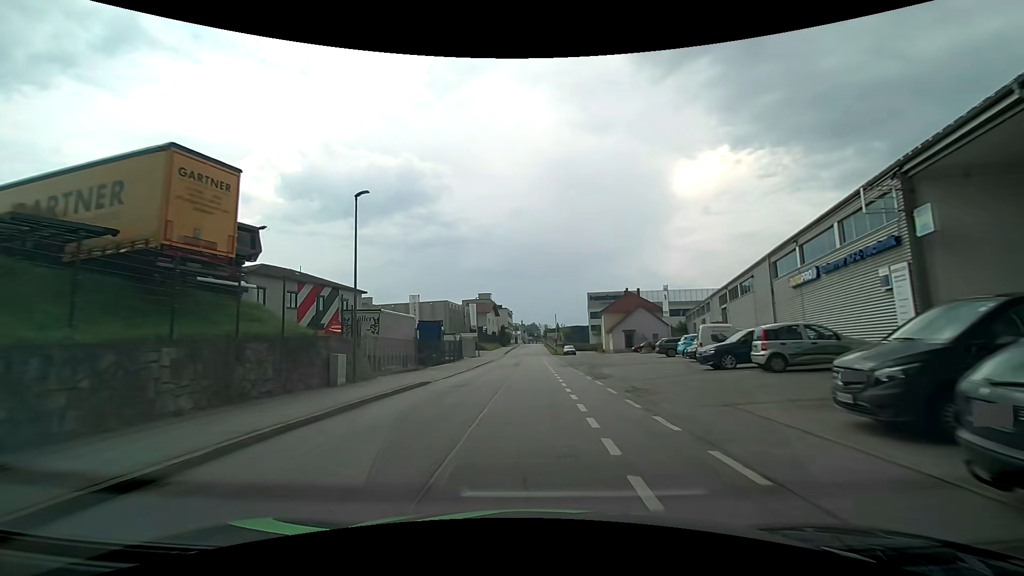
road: residential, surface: asphalt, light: Day
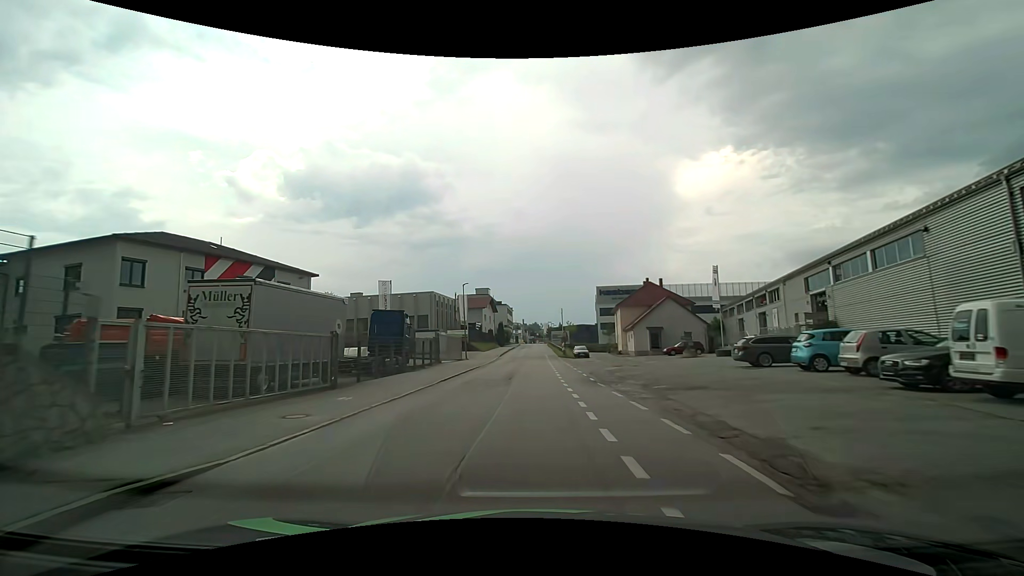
(-0.1, +15.0) m; 0°
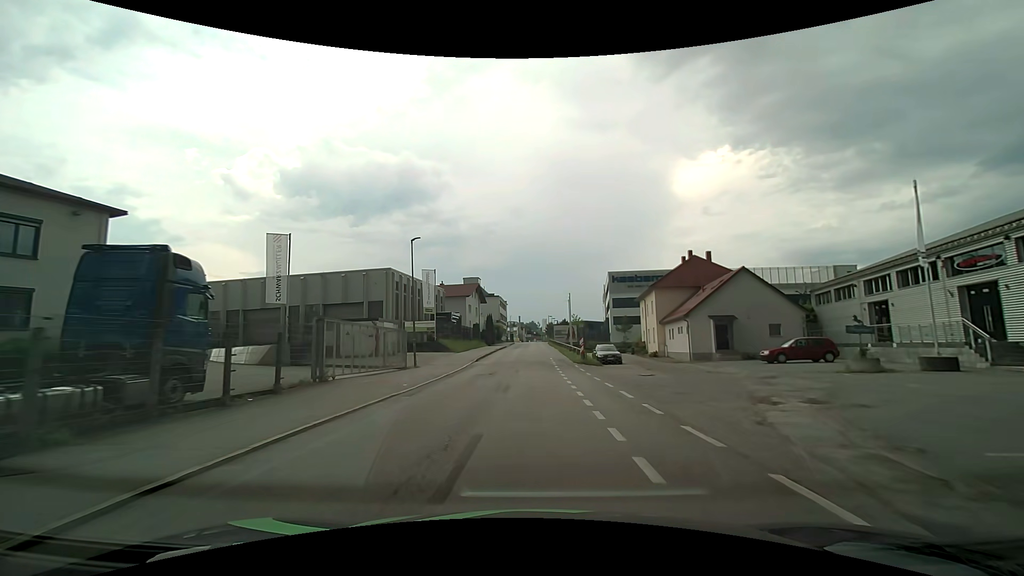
(0.0, +22.6) m; 0°
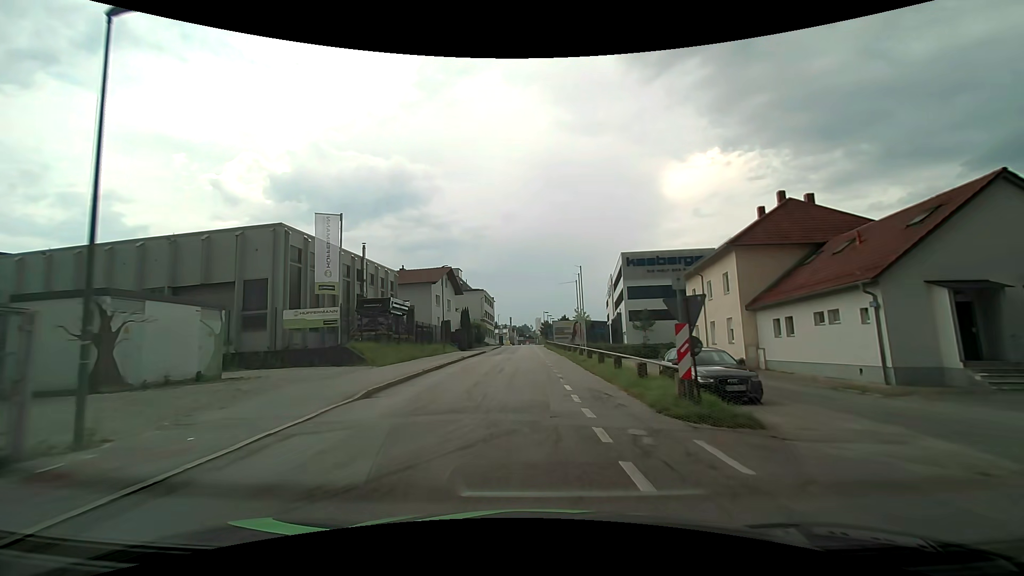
(+0.4, +22.8) m; +1°
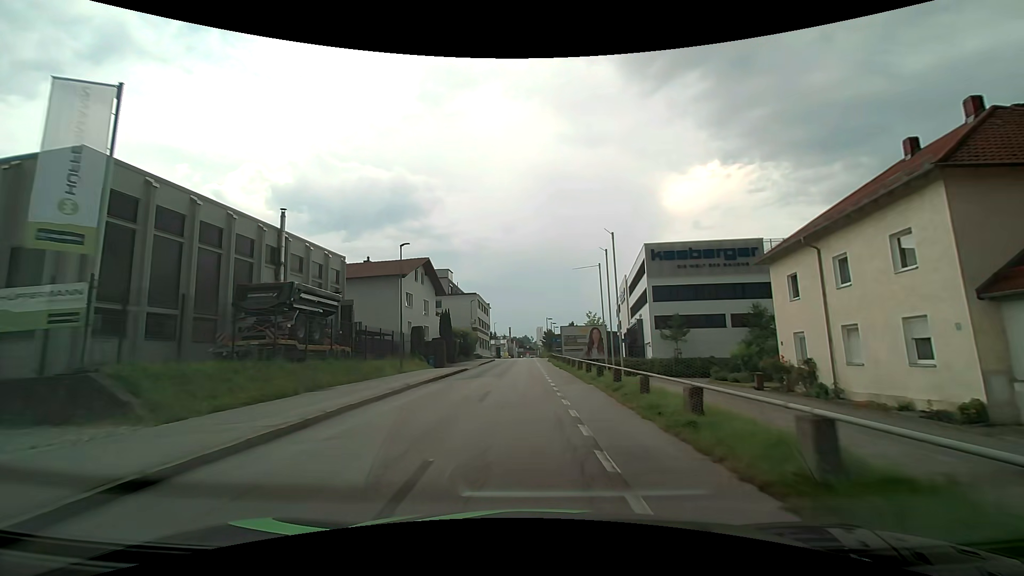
(0.0, +15.1) m; 0°
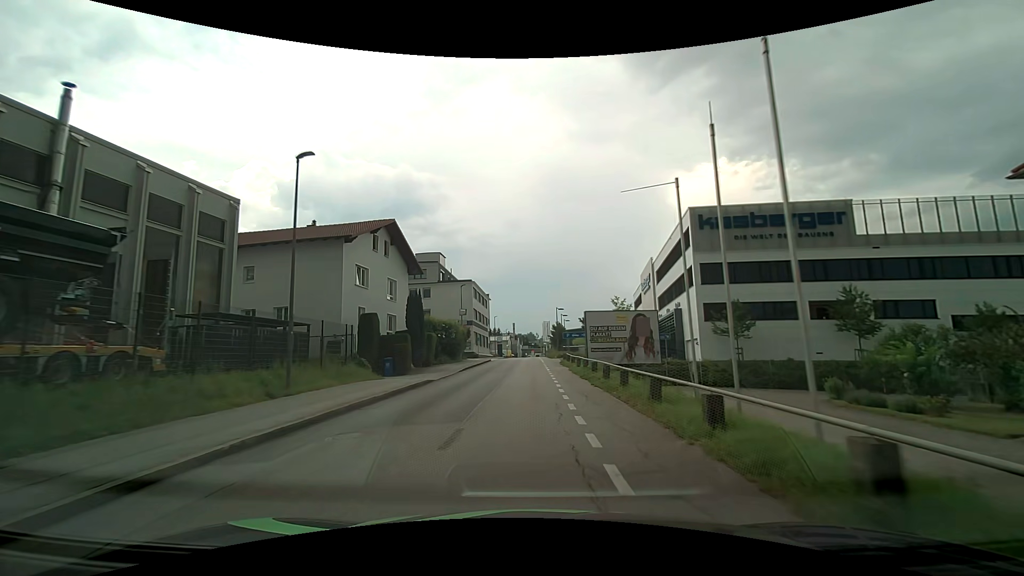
(0.0, +14.9) m; 0°
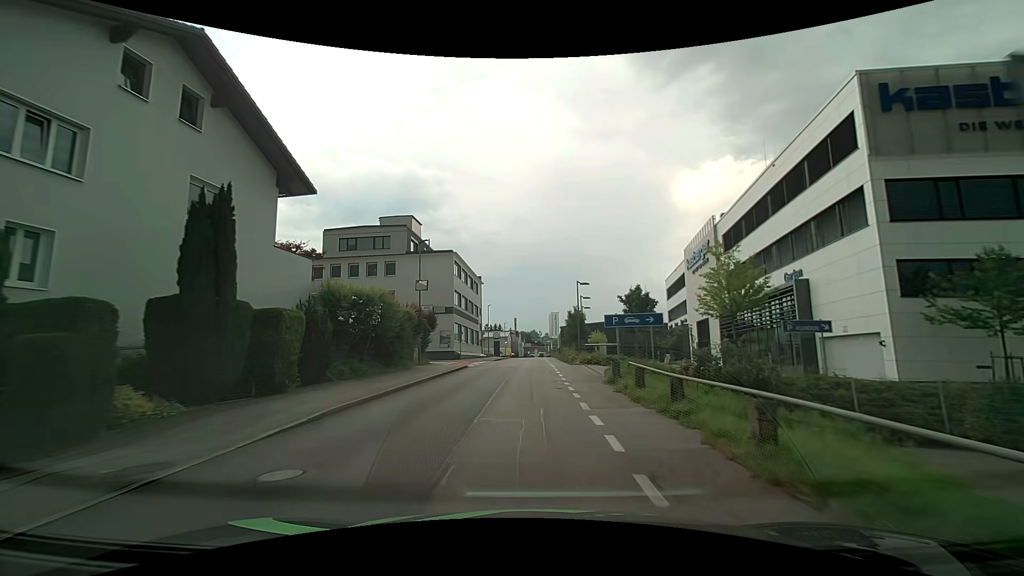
(-0.3, +22.6) m; -1°
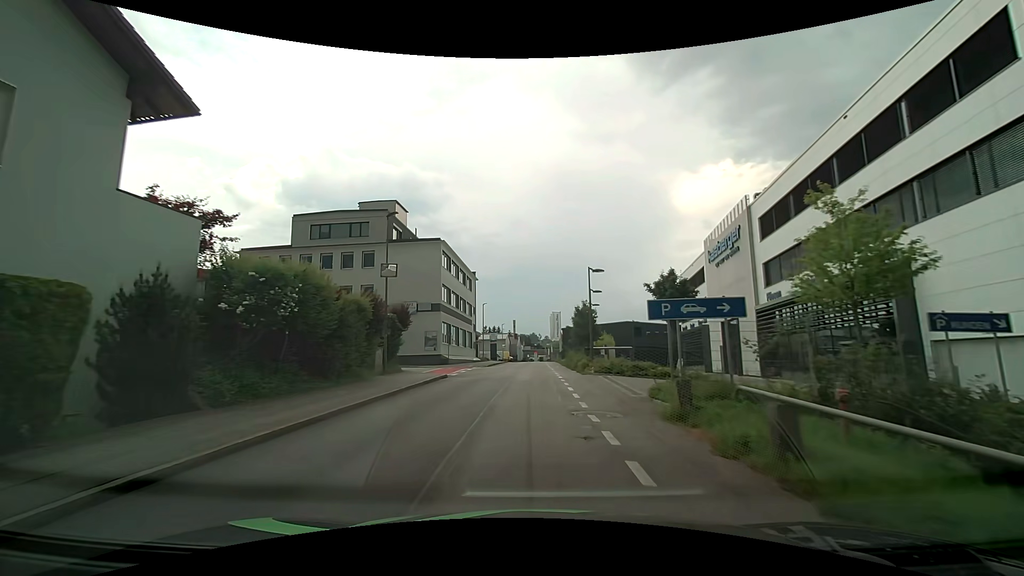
(0.0, +7.6) m; 0°
(0, +10) (0, +20) (0, +30) (0, +40) (0, +50) (0, +60) (+1, +70) (+1, +80) (+1, +90) (+1, +100) m
